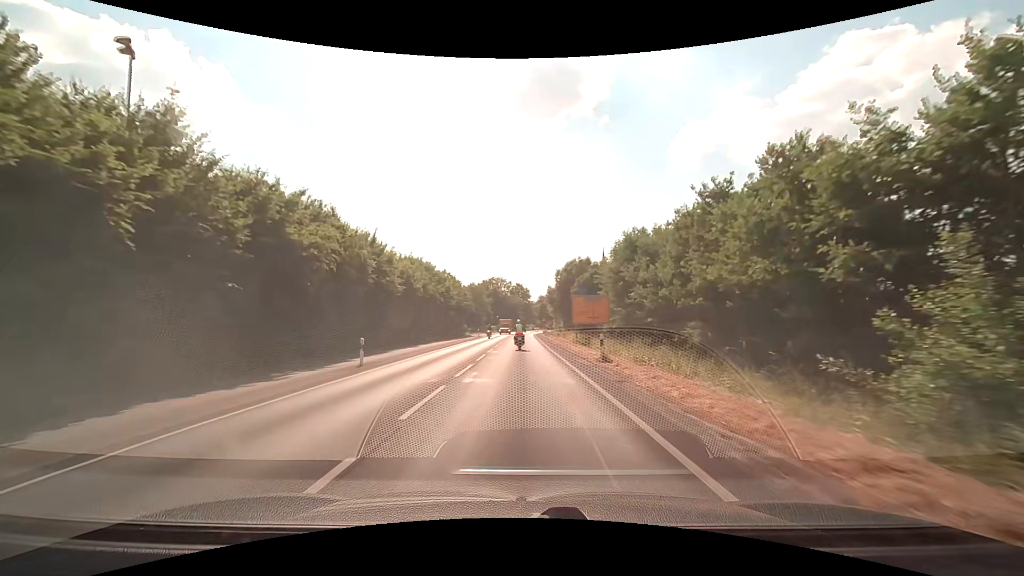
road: secondary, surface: asphalt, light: Day
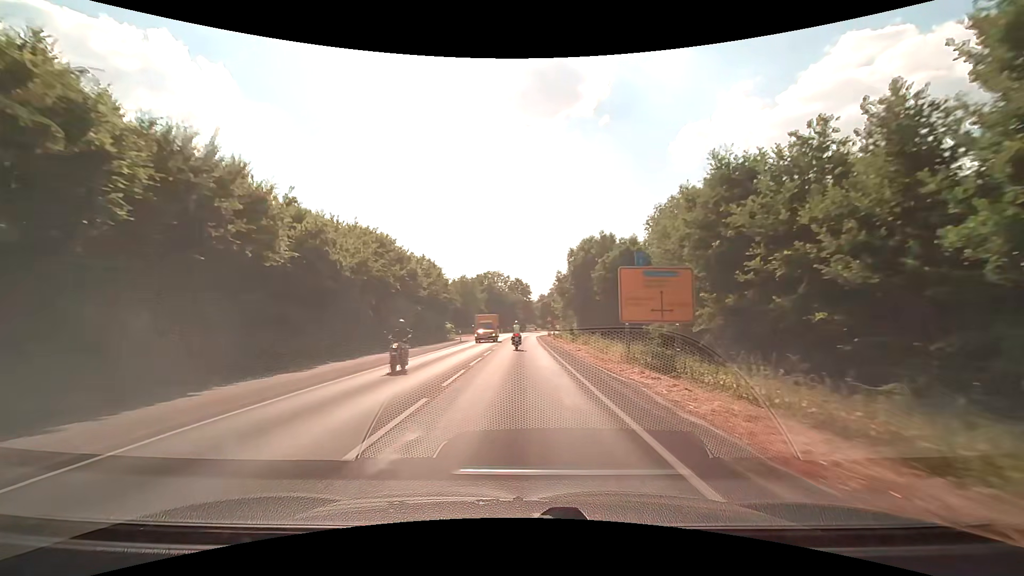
(0.0, +20.0) m; 0°
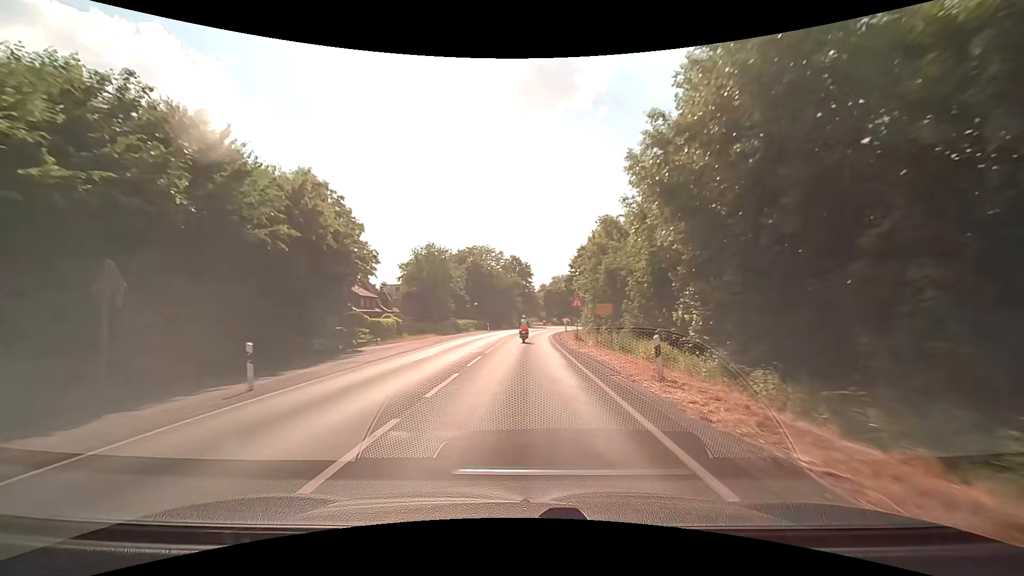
(-0.1, +38.0) m; 0°
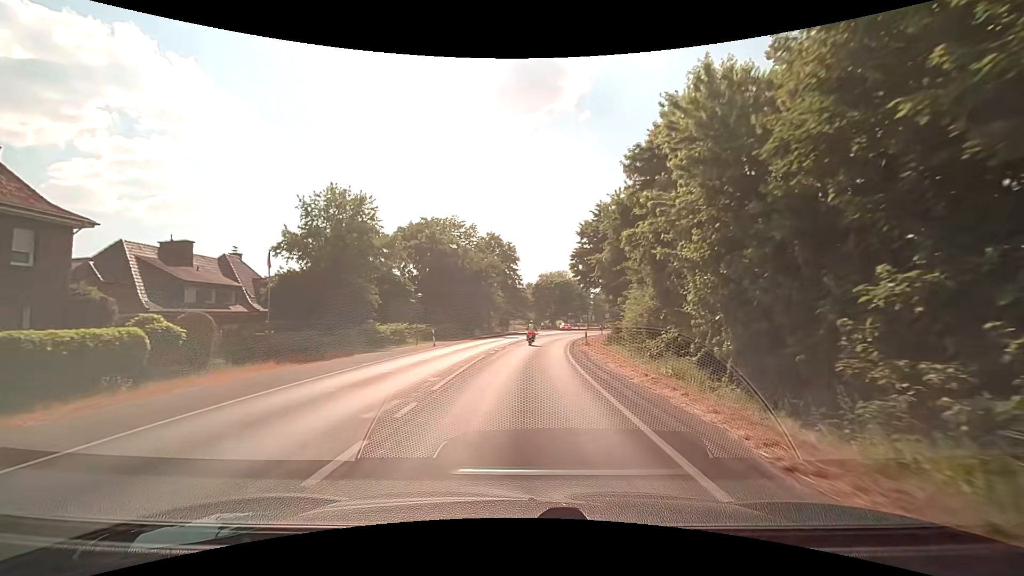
(+0.1, +31.7) m; +2°
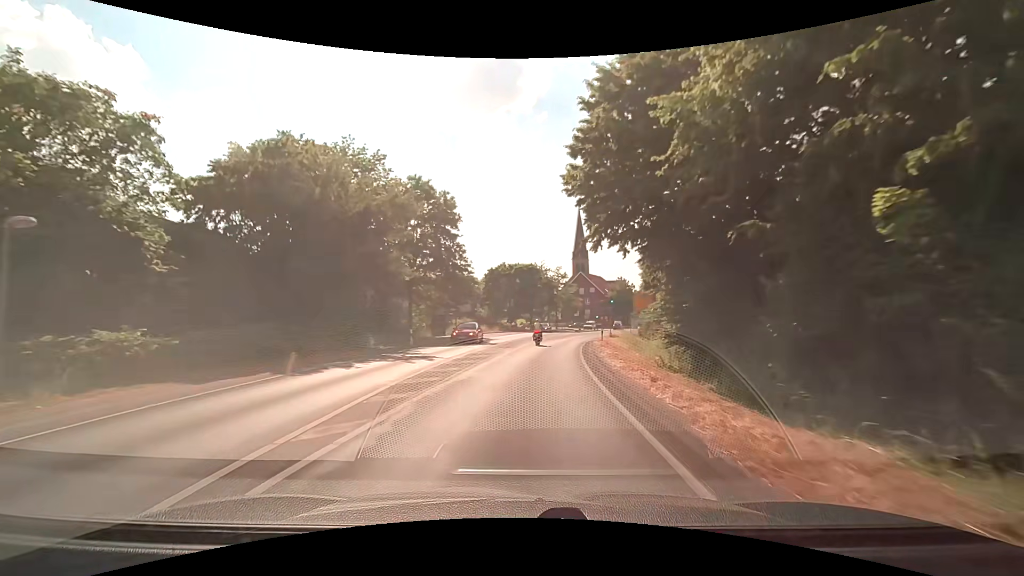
(+1.0, +30.7) m; +4°
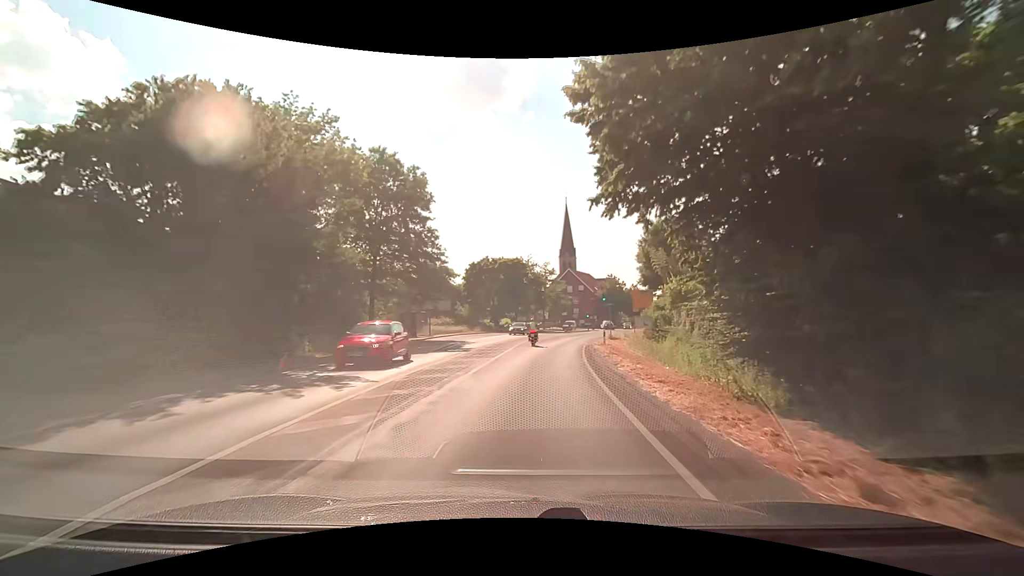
(+0.2, +7.8) m; +2°
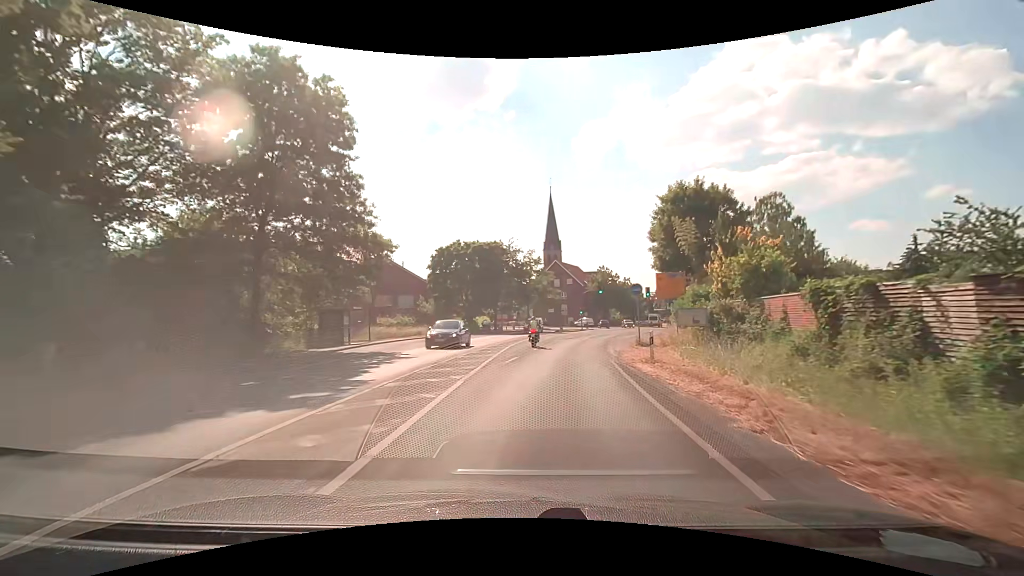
(+0.3, +15.2) m; +2°
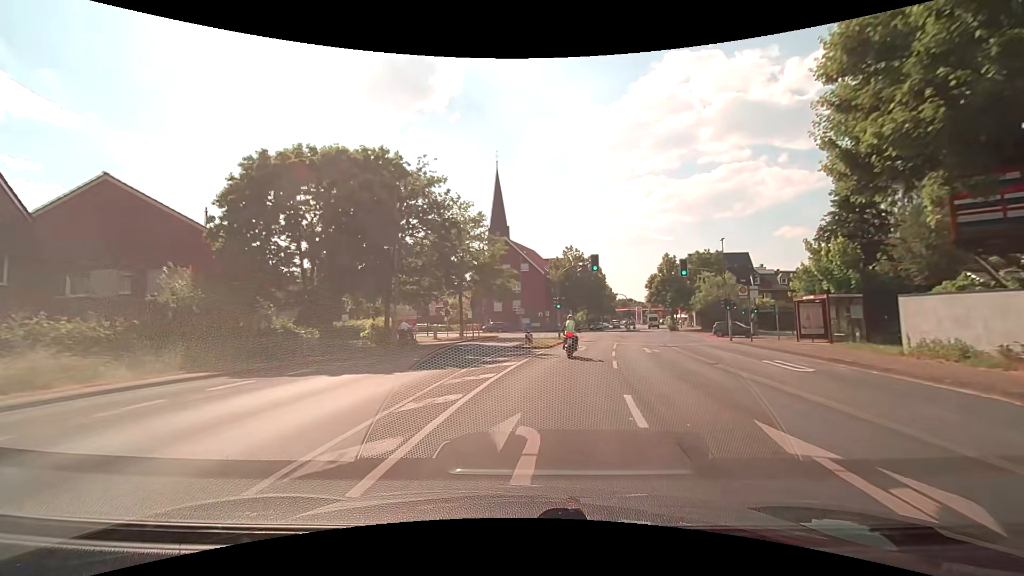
(+1.3, +35.4) m; +6°
